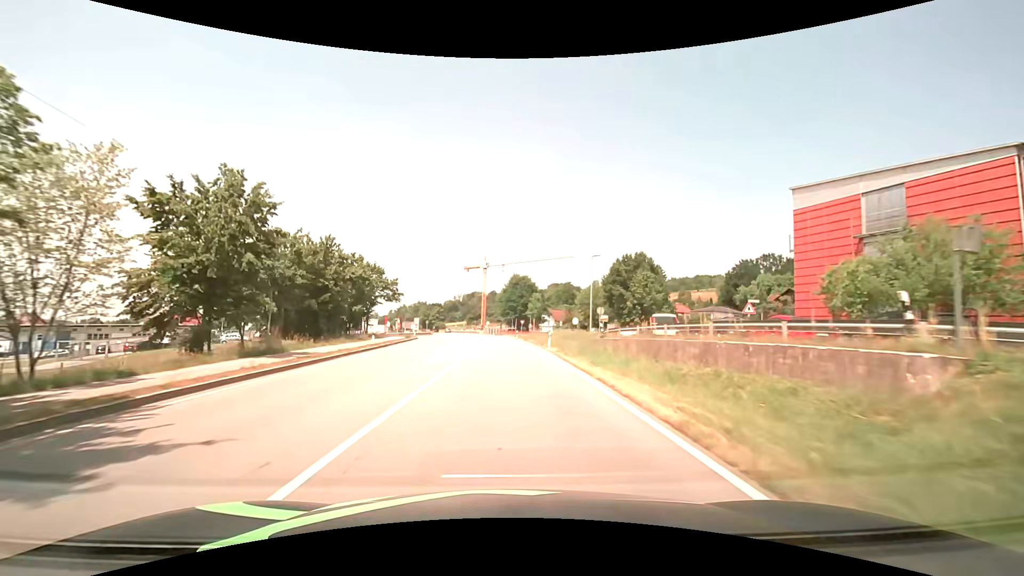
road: primary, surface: asphalt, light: Day
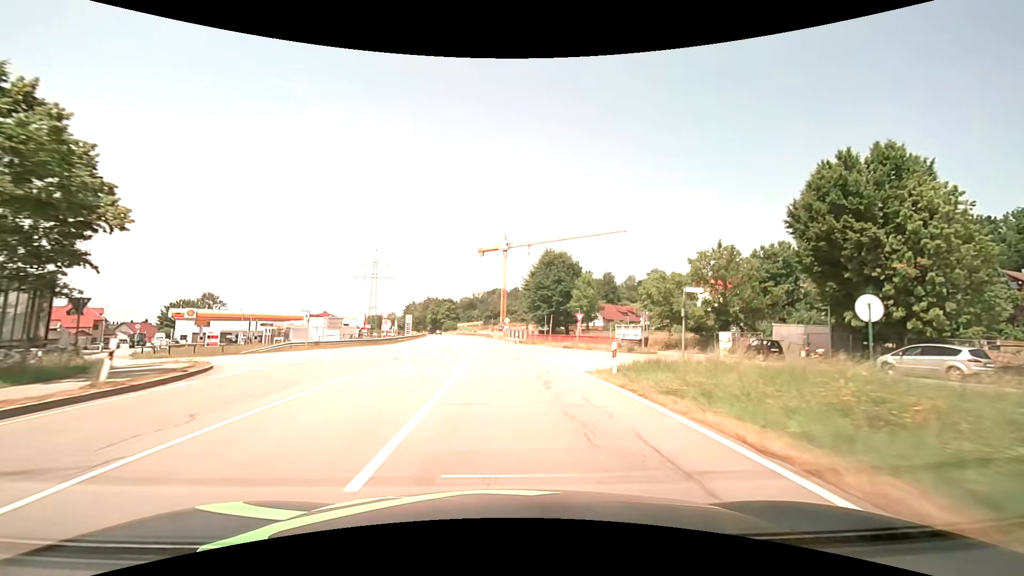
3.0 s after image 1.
(-1.3, +49.3) m; -3°
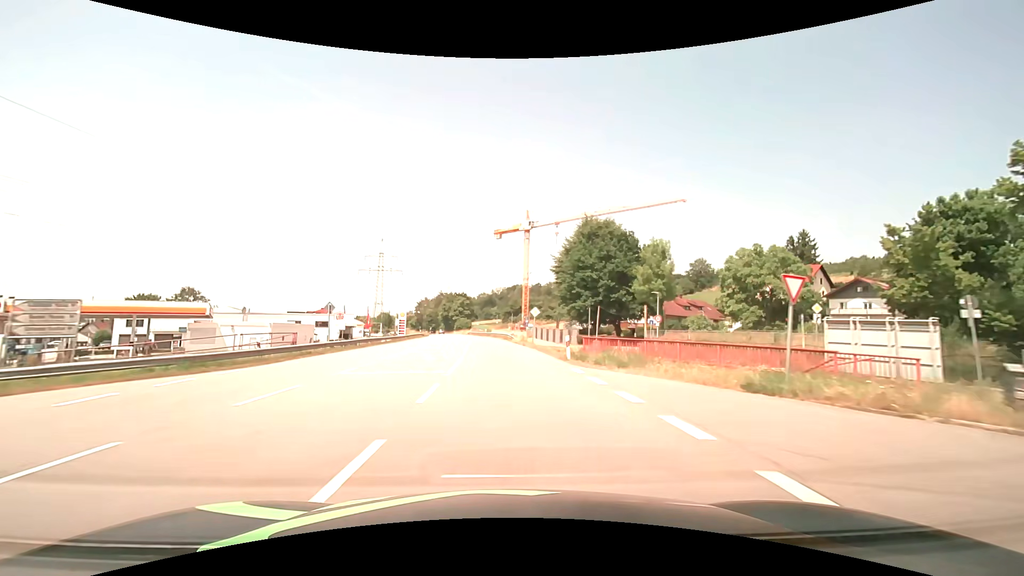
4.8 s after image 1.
(-0.5, +29.2) m; -2°
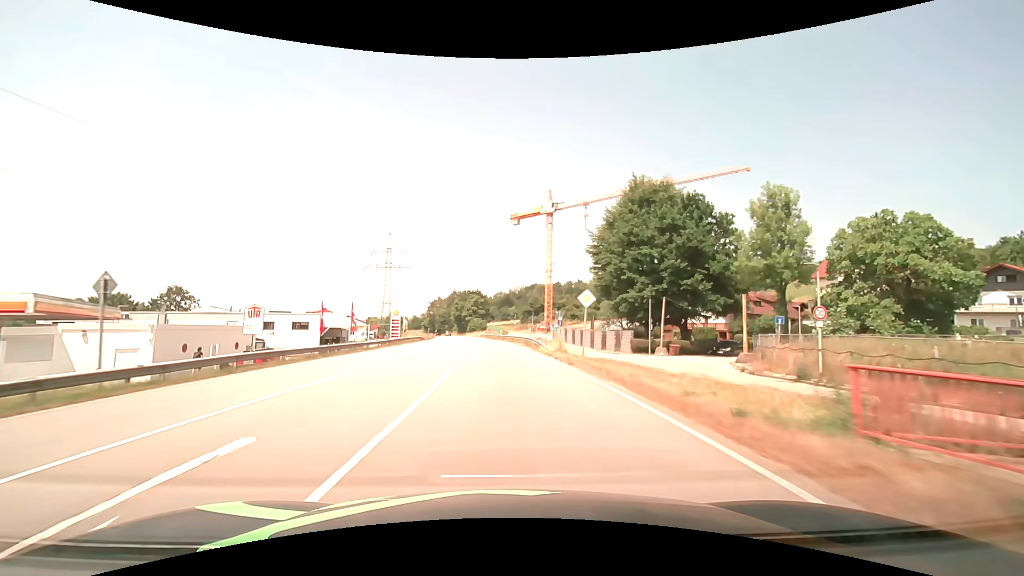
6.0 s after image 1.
(-0.3, +19.4) m; -2°
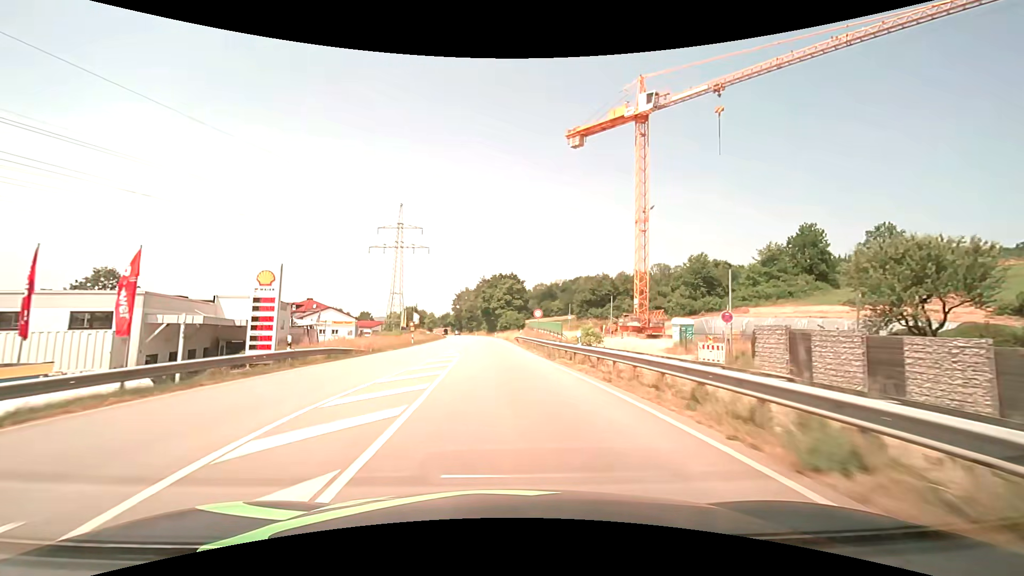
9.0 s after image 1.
(-2.1, +48.3) m; -5°
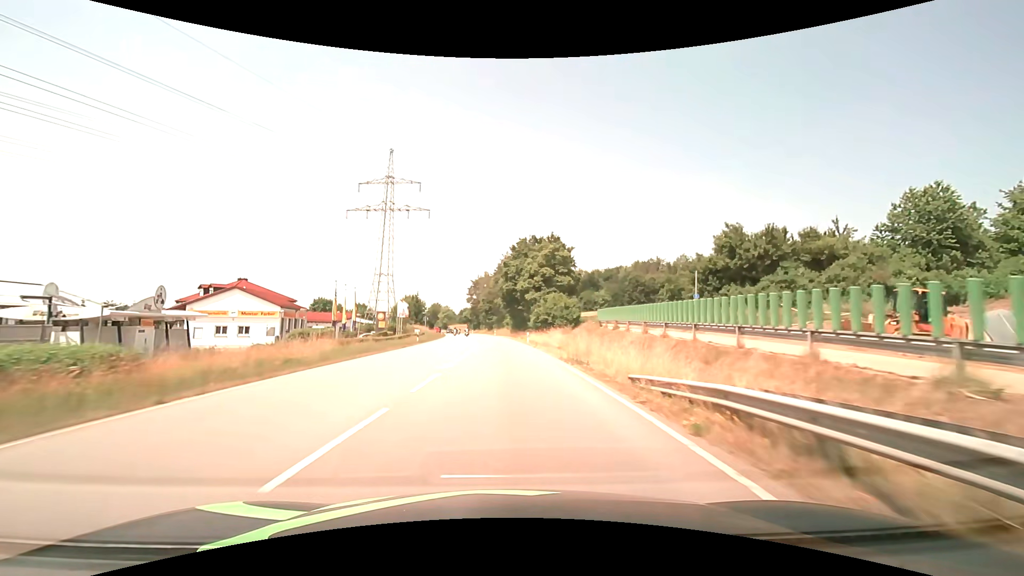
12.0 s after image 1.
(-1.5, +48.4) m; -3°
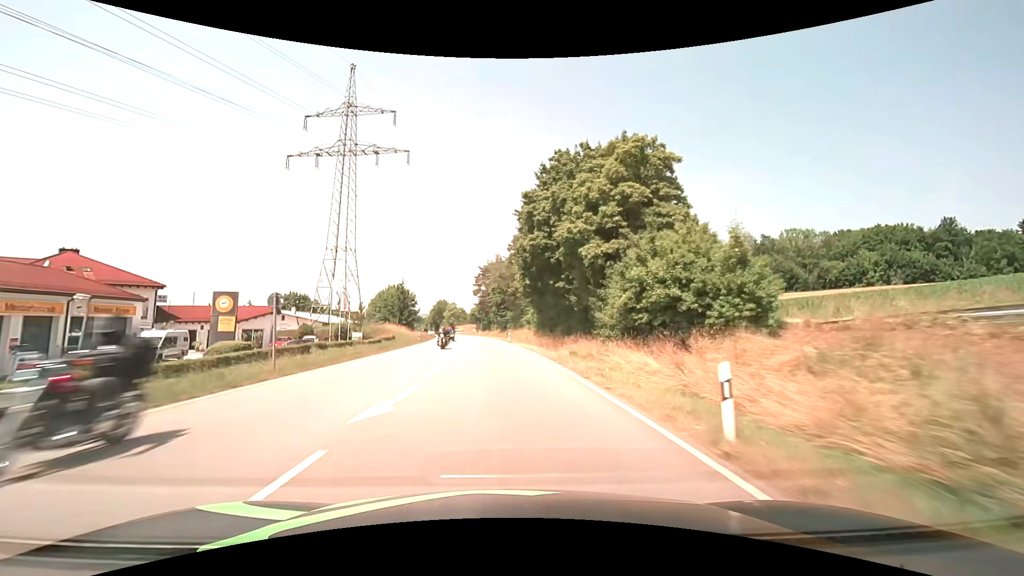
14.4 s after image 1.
(-0.5, +39.1) m; -2°
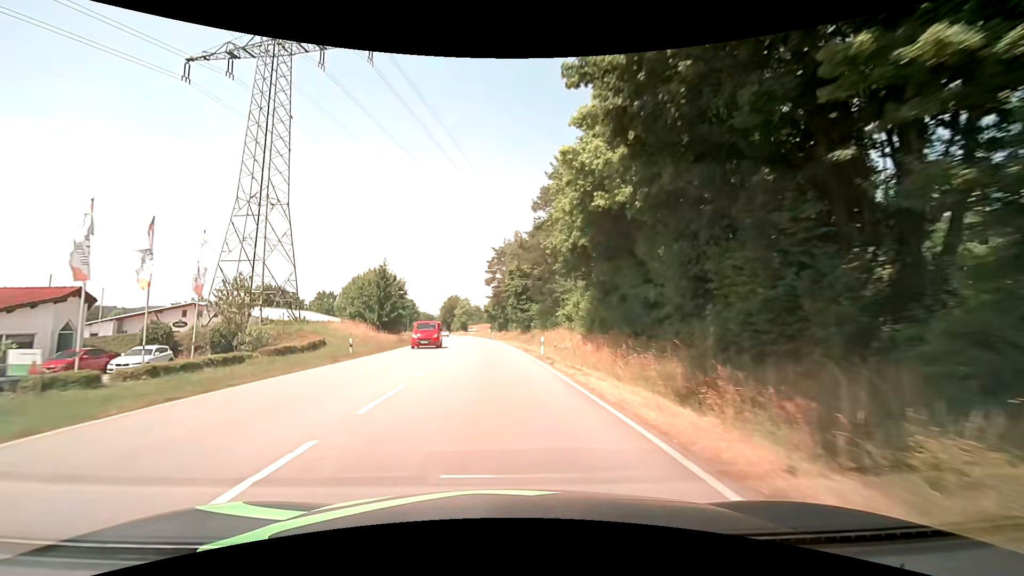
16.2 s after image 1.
(-0.5, +29.7) m; -2°
(0, +10) (0, +20) (-1, +30) (-1, +40) (-2, +50) (-3, +60) (-4, +70) (-5, +80) (-6, +90) (-7, +100) m
